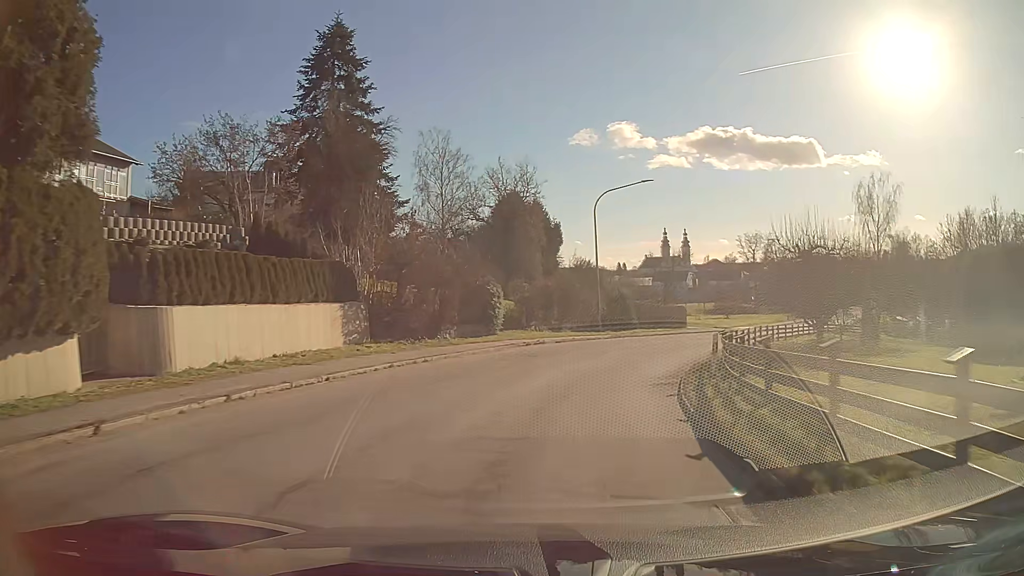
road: tertiary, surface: asphalt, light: Day
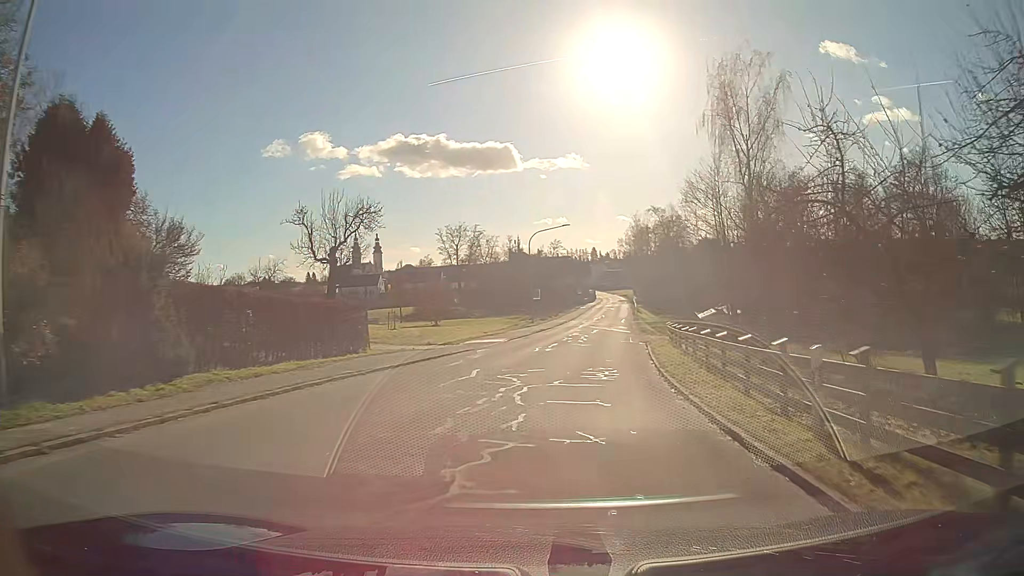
(+7.6, +31.9) m; +26°
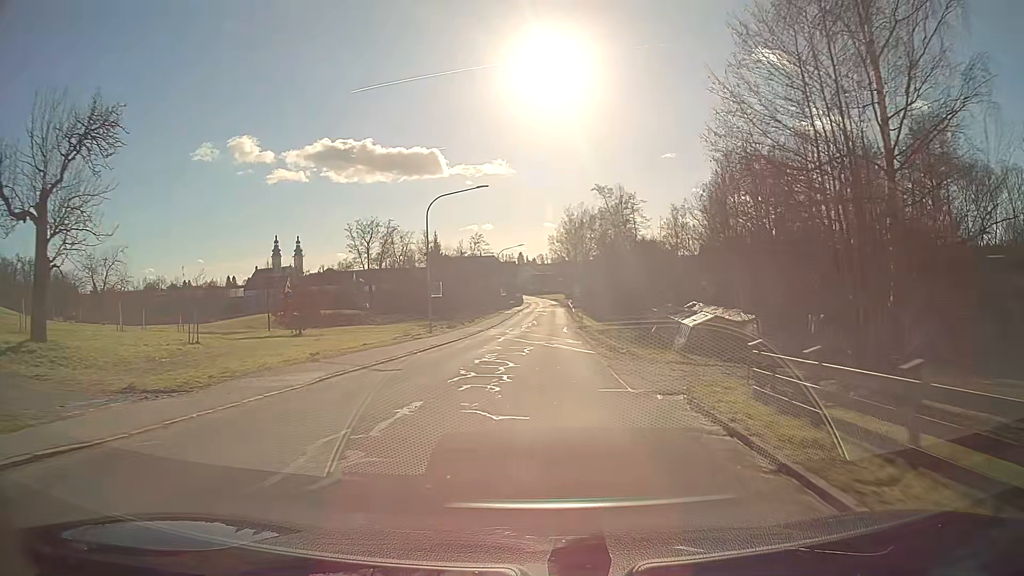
(+1.0, +21.1) m; +4°
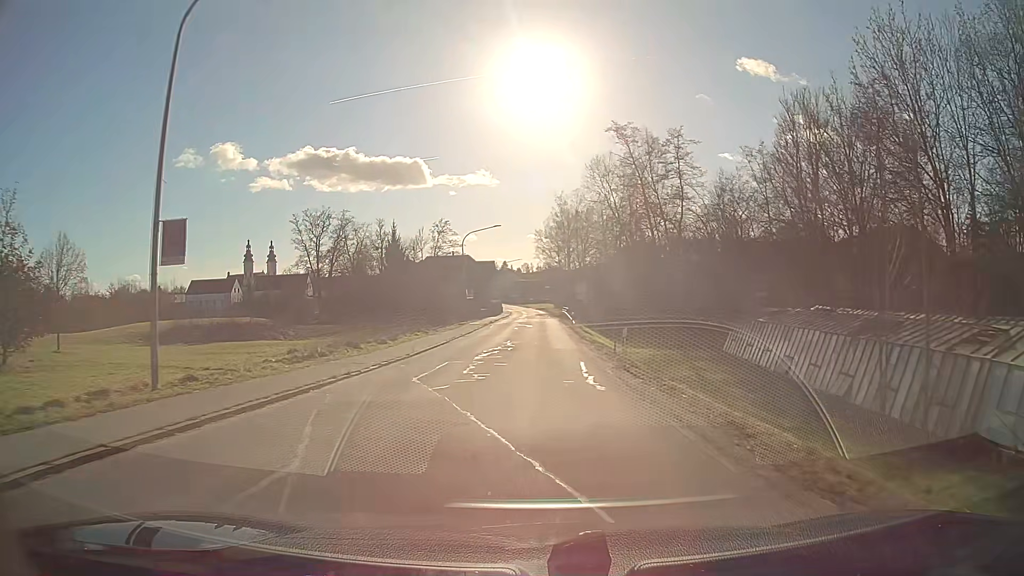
(+0.4, +29.9) m; +1°
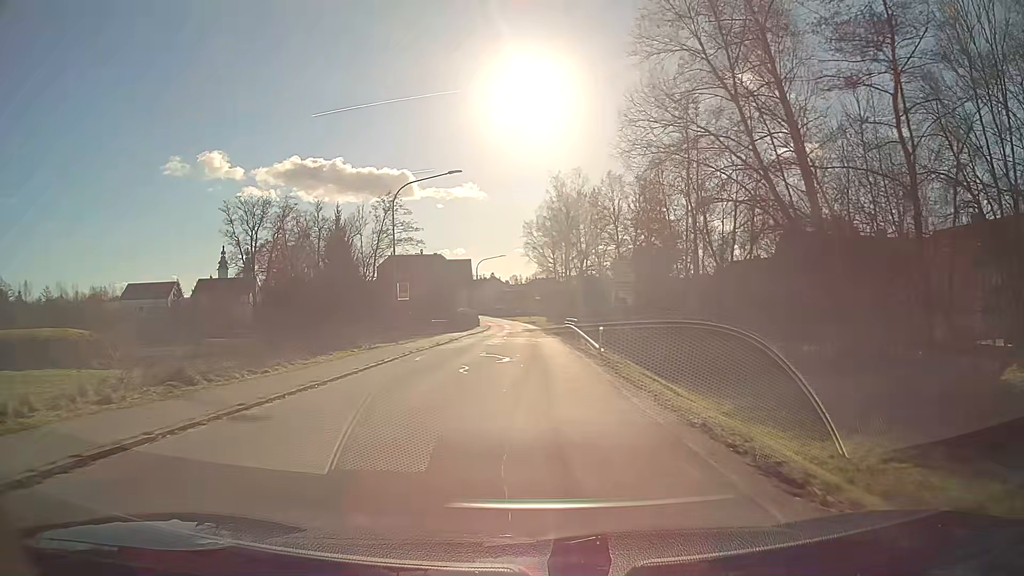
(+0.3, +29.3) m; +1°
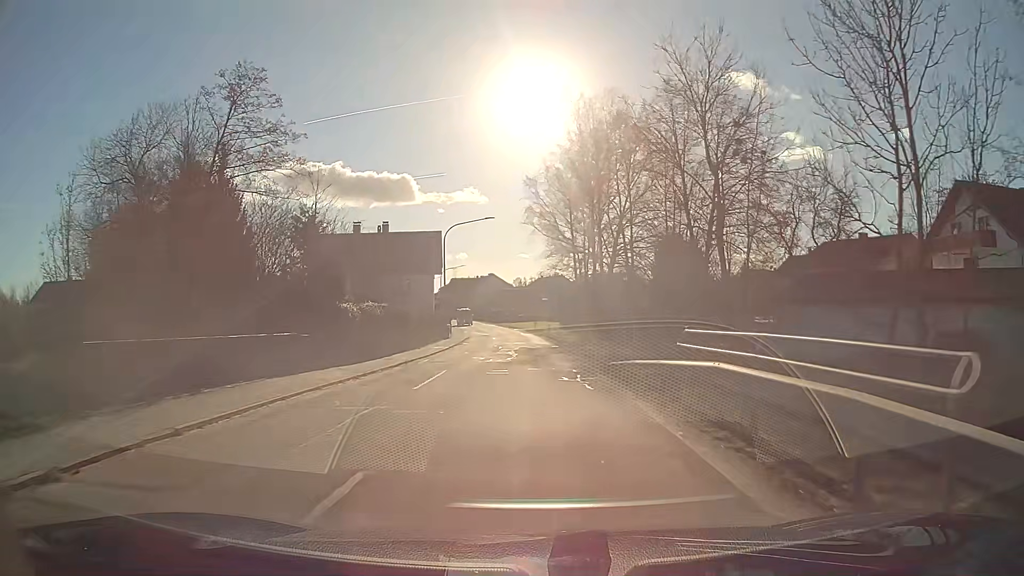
(-0.2, +36.8) m; 0°
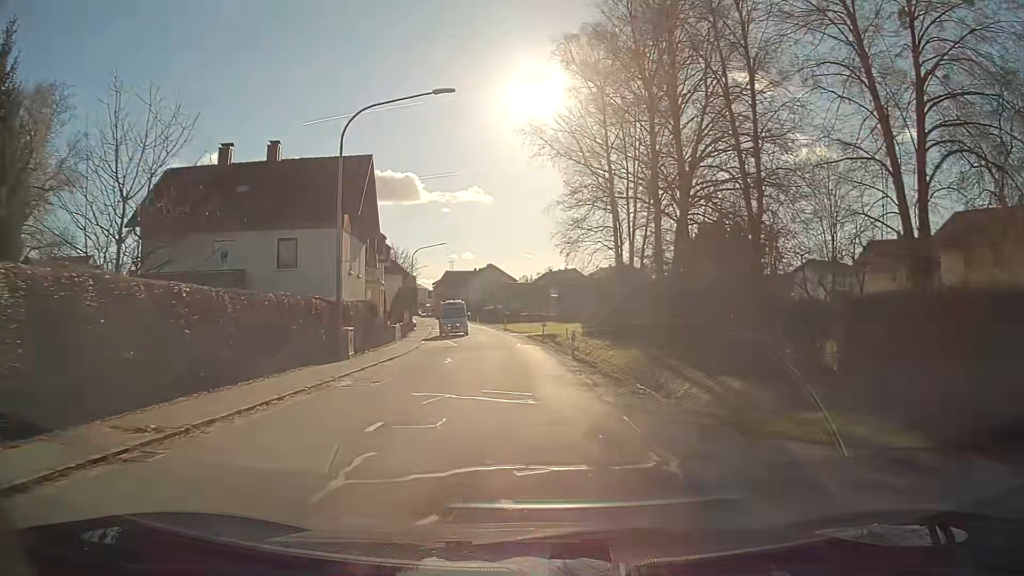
(0.0, +29.1) m; -1°
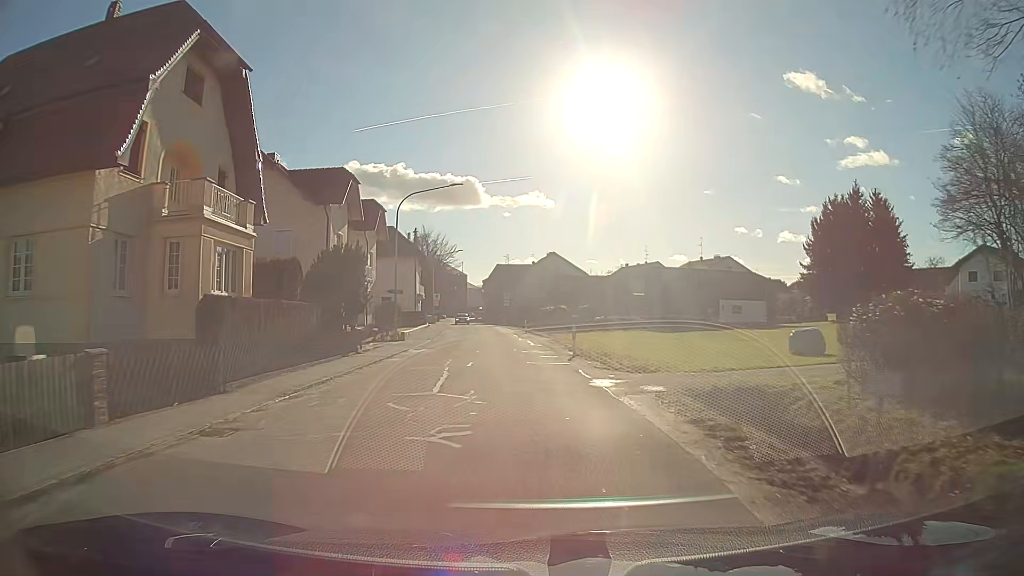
(-1.6, +35.4) m; -6°
(0, +10) (0, +20) (-1, +30) (-1, +40) (-2, +50) (-3, +60) (-4, +70) (-5, +80) (-6, +90) (-7, +100) m
